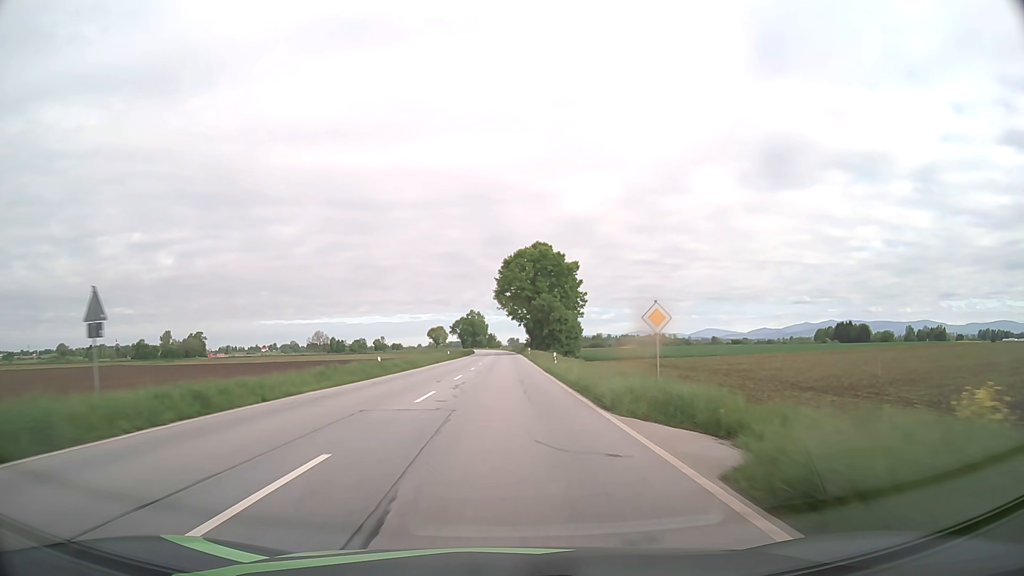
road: primary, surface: asphalt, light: Day
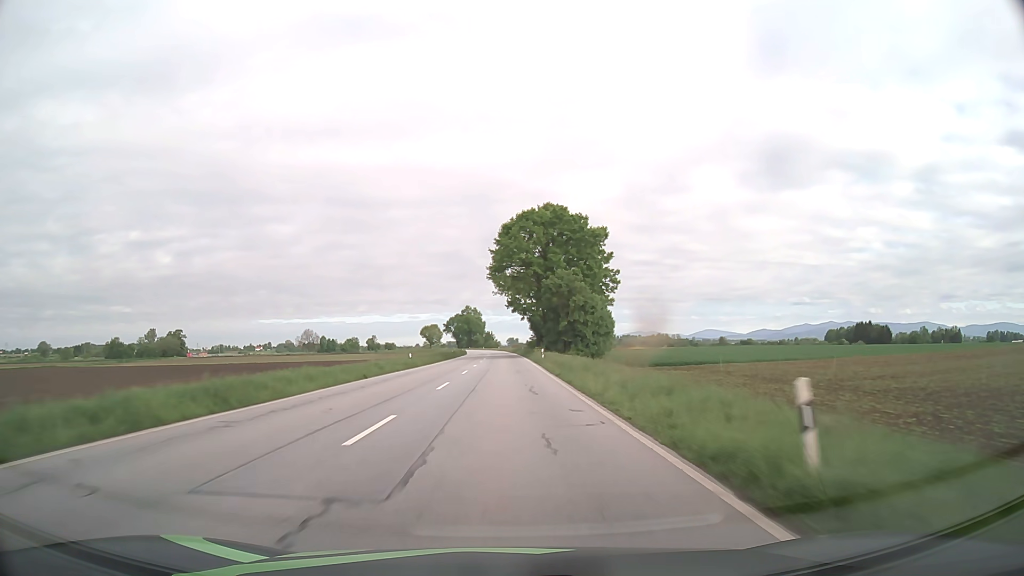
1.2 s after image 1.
(0.0, +32.1) m; 0°
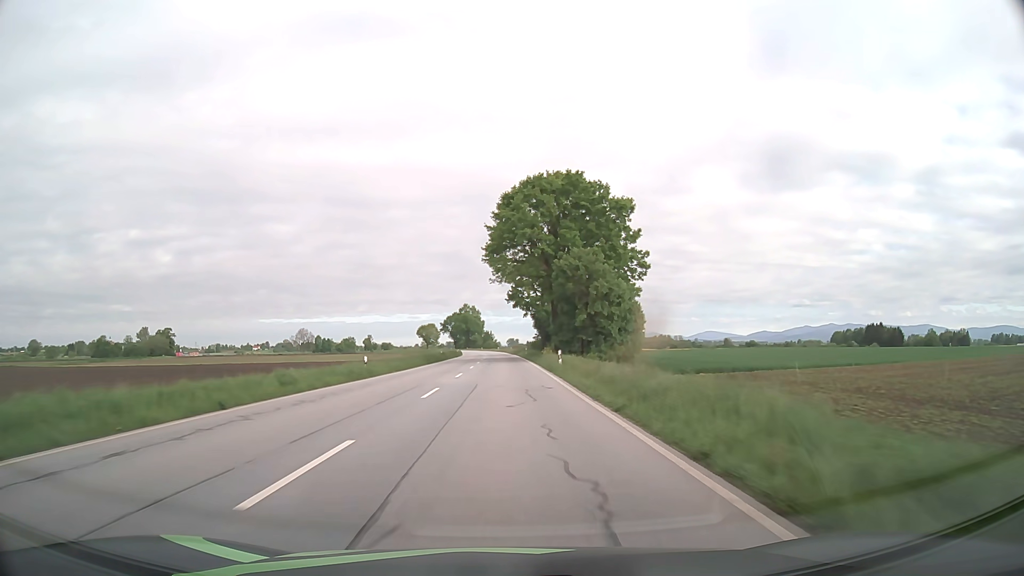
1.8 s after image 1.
(0.0, +16.0) m; 0°
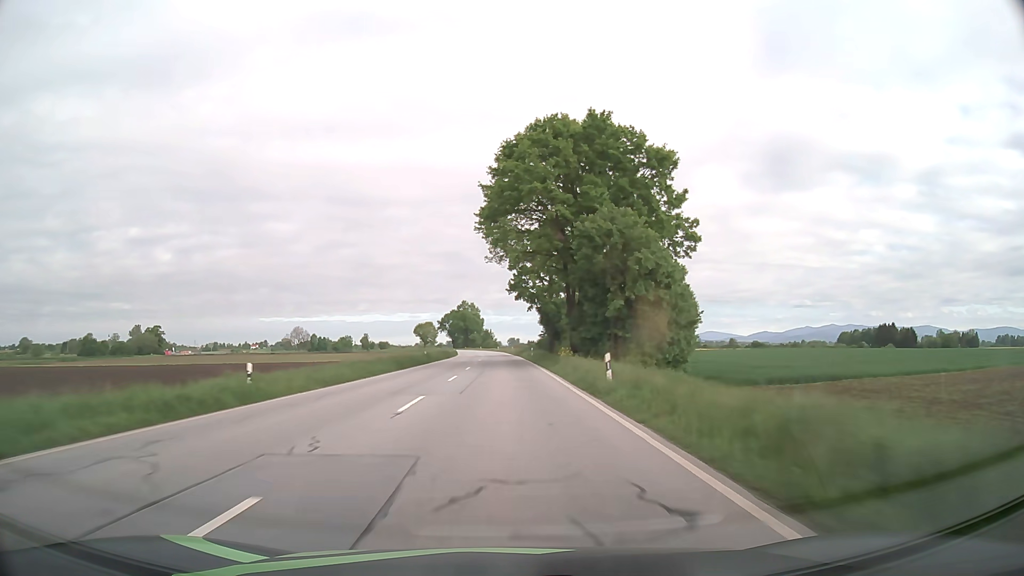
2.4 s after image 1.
(0.0, +16.0) m; 0°
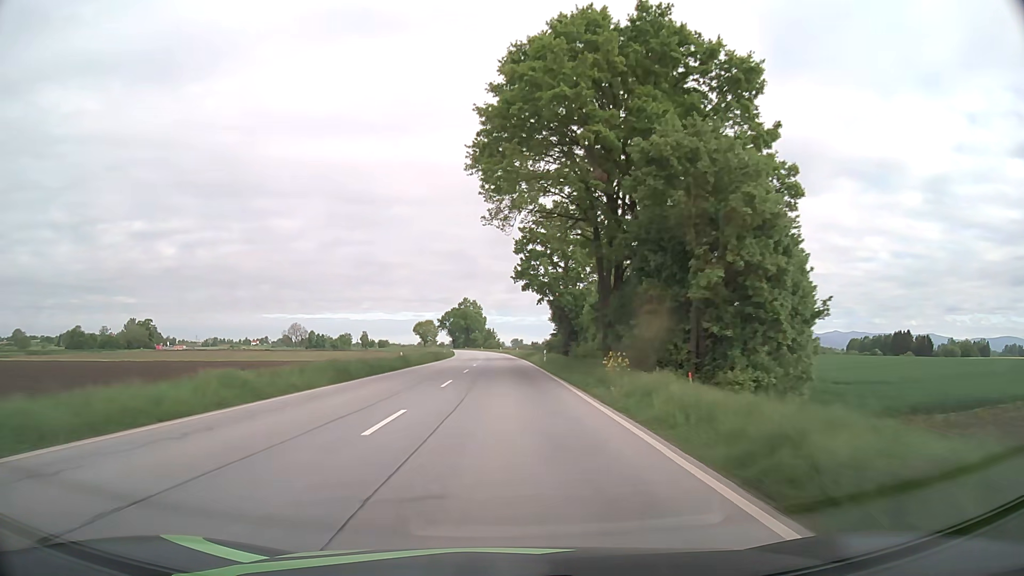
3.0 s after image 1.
(0.0, +16.0) m; 0°
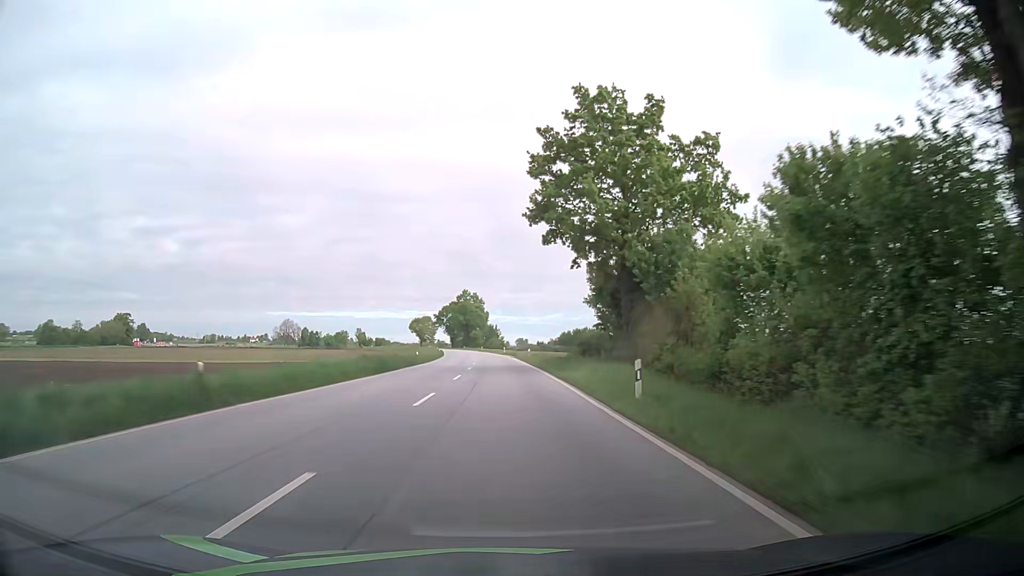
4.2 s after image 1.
(-0.1, +31.7) m; 0°
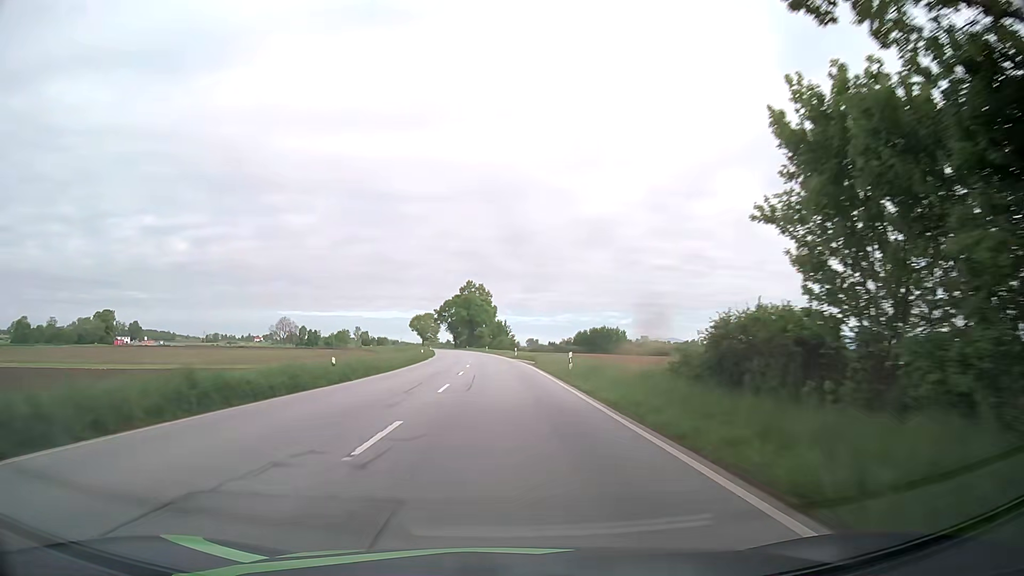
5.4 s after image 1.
(-0.2, +31.5) m; -1°
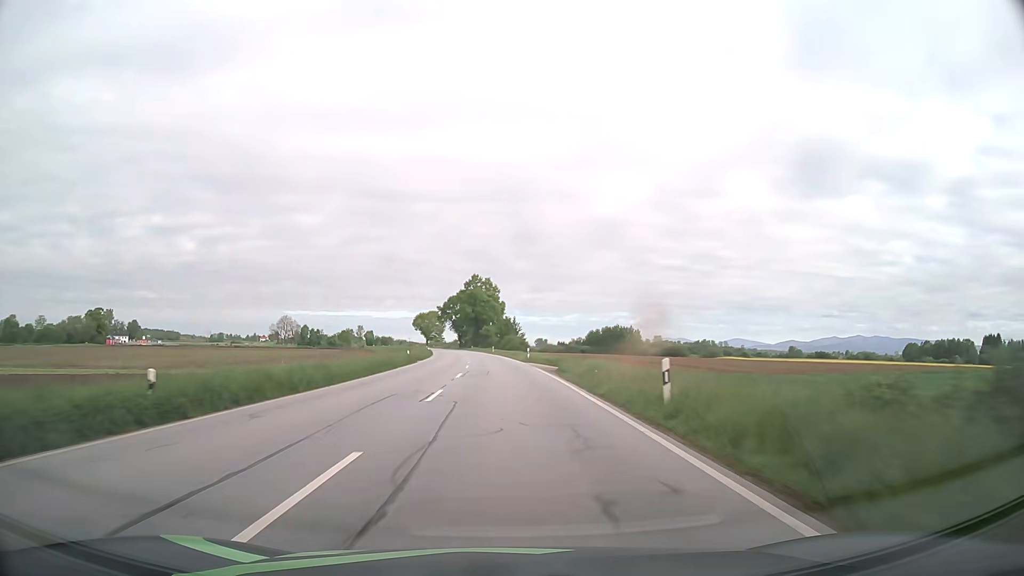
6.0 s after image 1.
(0.0, +15.7) m; 0°
(0, +10) (0, +20) (0, +30) (-1, +40) (-1, +50) (-2, +60) (-2, +70) (-3, +80) (-4, +90) (-5, +100) m
